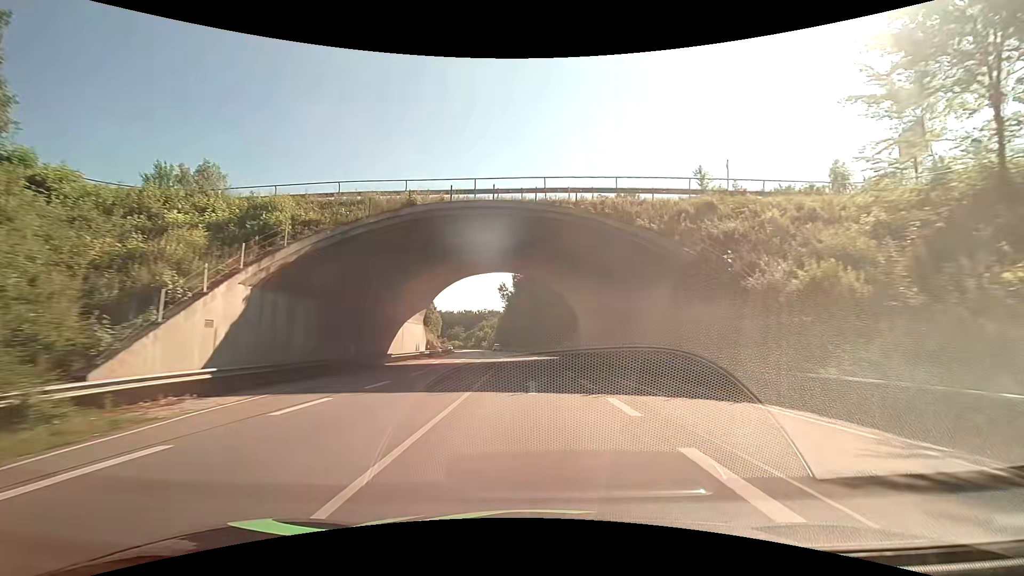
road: primary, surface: asphalt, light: Day
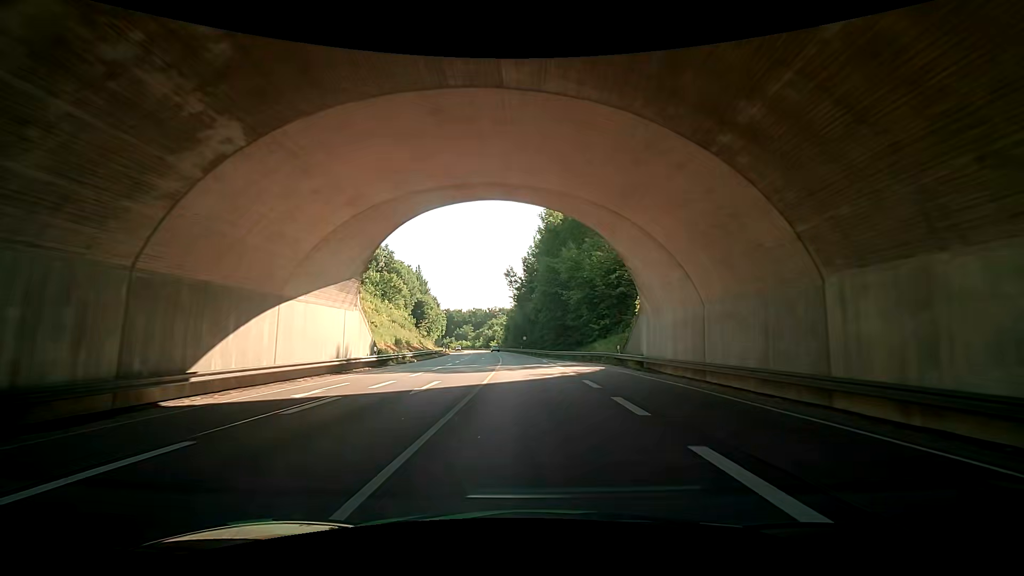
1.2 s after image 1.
(-0.3, +23.9) m; -2°
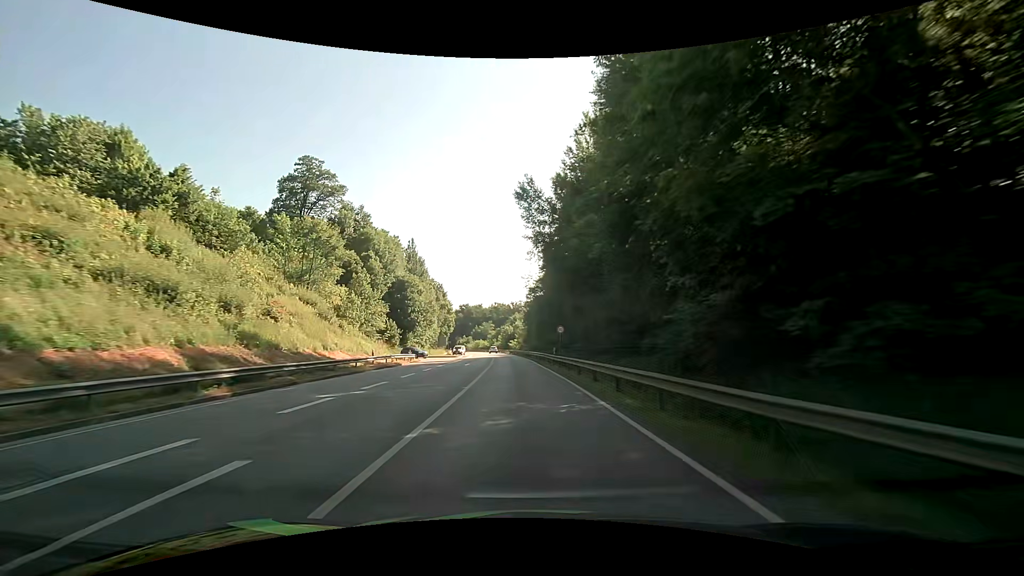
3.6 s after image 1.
(-0.9, +47.9) m; -3°
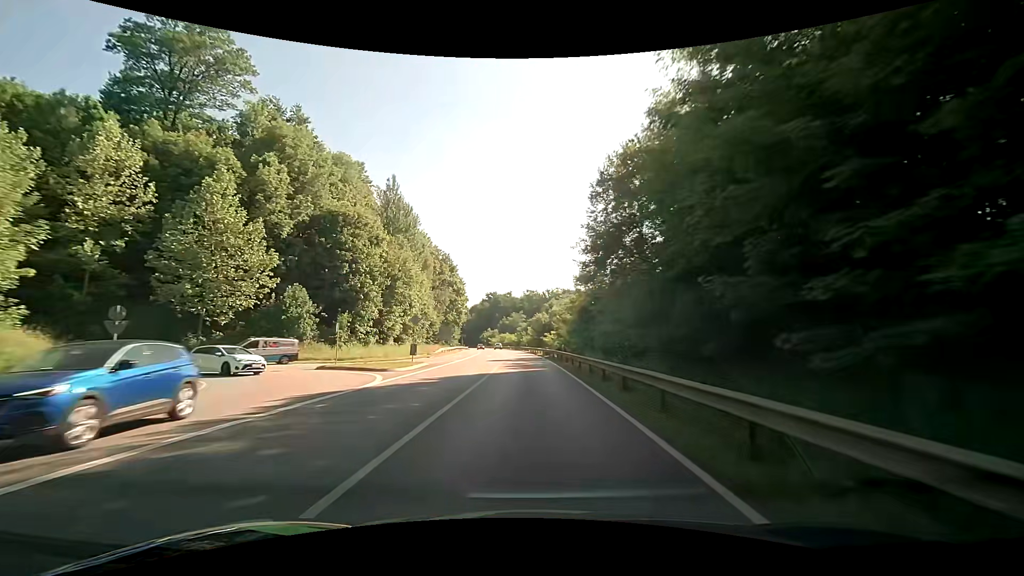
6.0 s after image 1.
(-1.8, +48.6) m; -4°
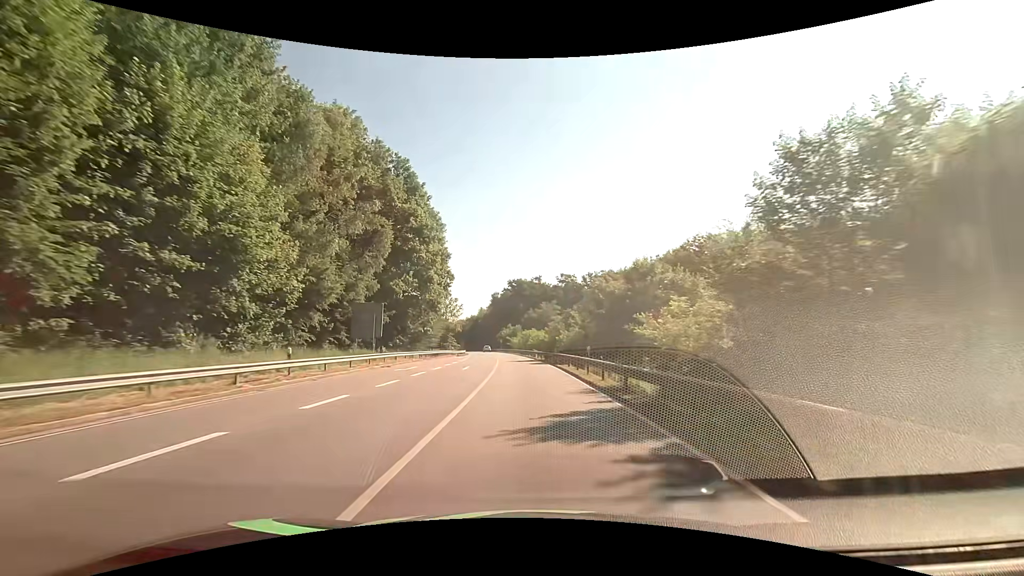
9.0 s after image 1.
(-1.6, +62.7) m; -3°
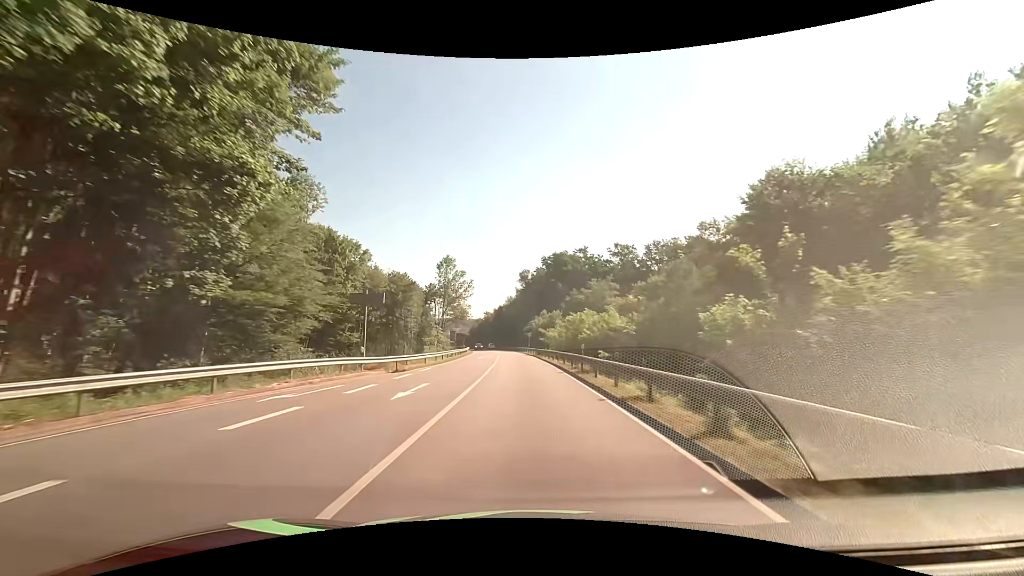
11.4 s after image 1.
(-1.9, +51.4) m; -5°
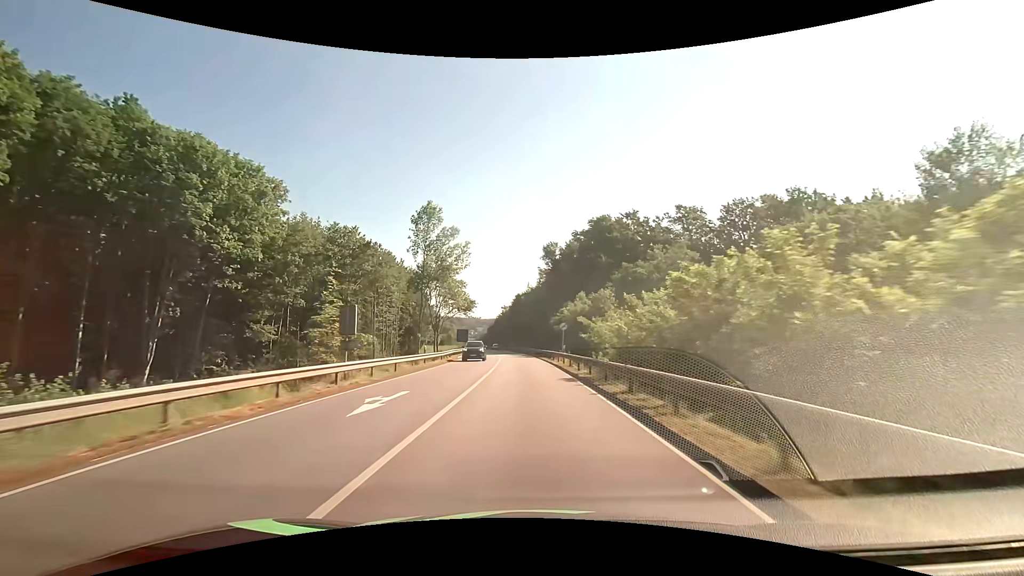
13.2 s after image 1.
(-0.6, +38.0) m; -2°
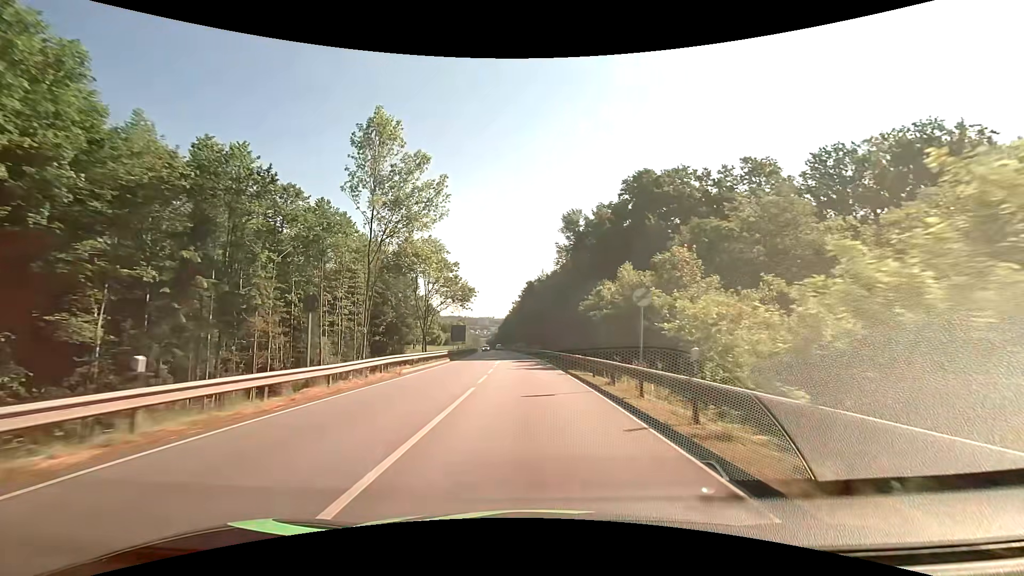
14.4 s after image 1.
(-0.4, +25.0) m; -2°
(0, +10) (0, +20) (-1, +30) (-1, +40) (-2, +50) (-2, +60) (-3, +70) (-4, +80) (-5, +90) (-6, +100) m
